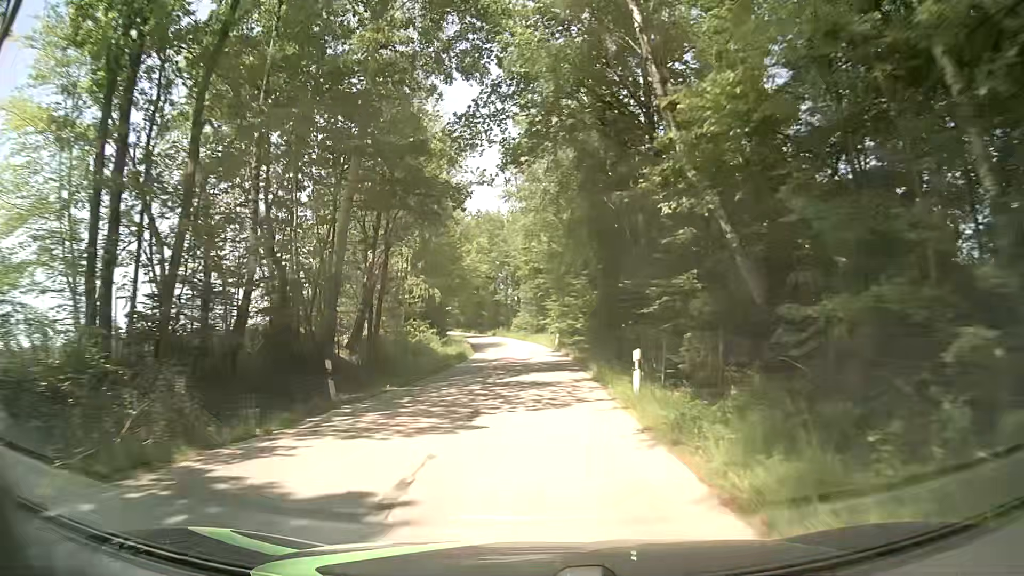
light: Day
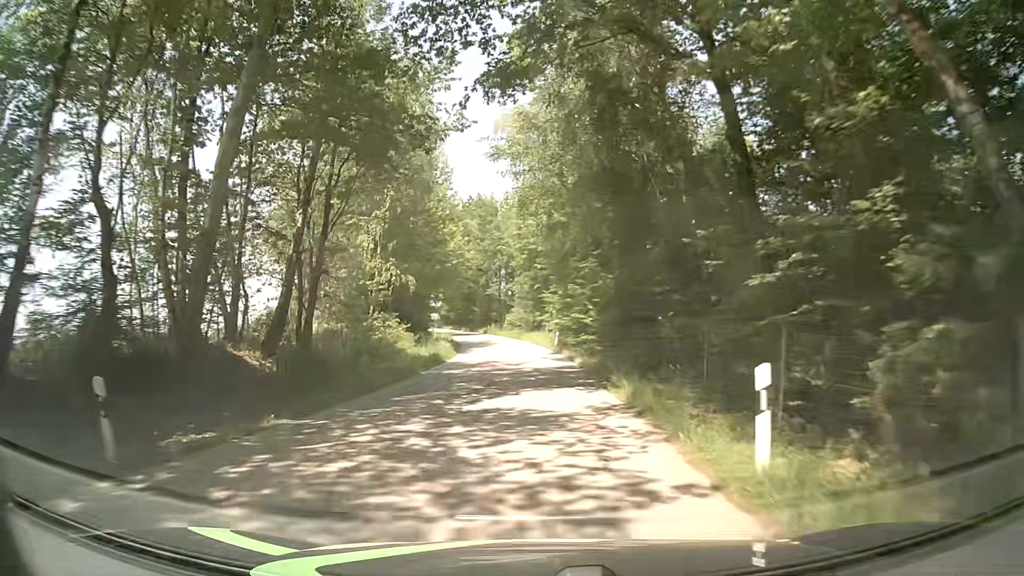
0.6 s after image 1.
(-0.2, +8.5) m; -1°
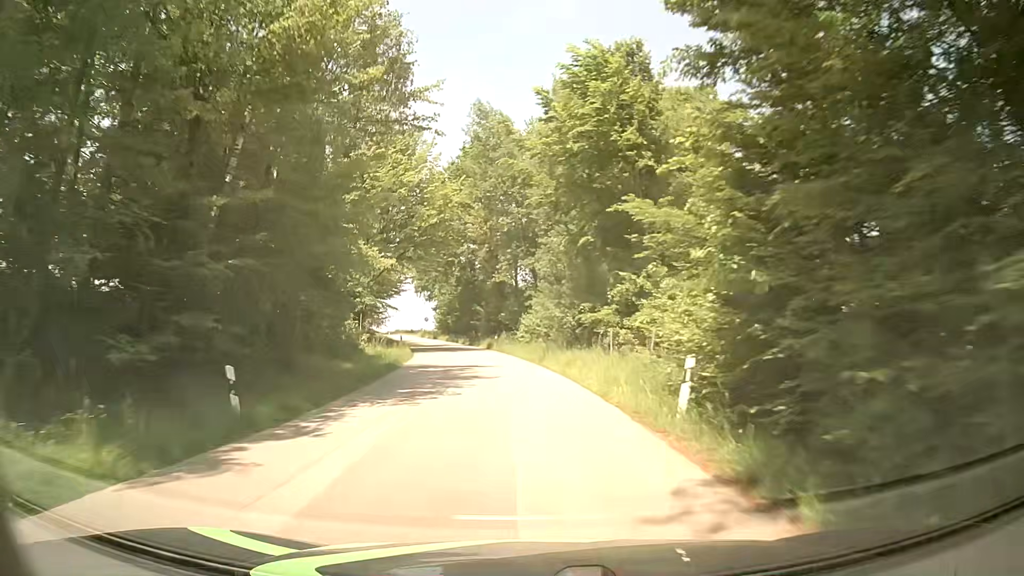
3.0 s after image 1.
(+0.1, +34.2) m; -3°
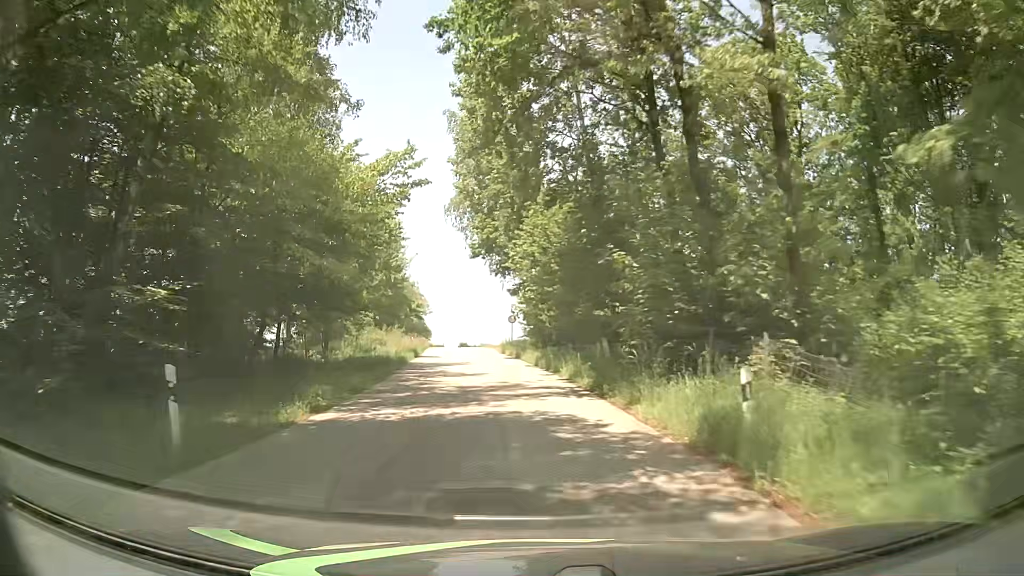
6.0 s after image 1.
(-3.3, +41.9) m; -10°
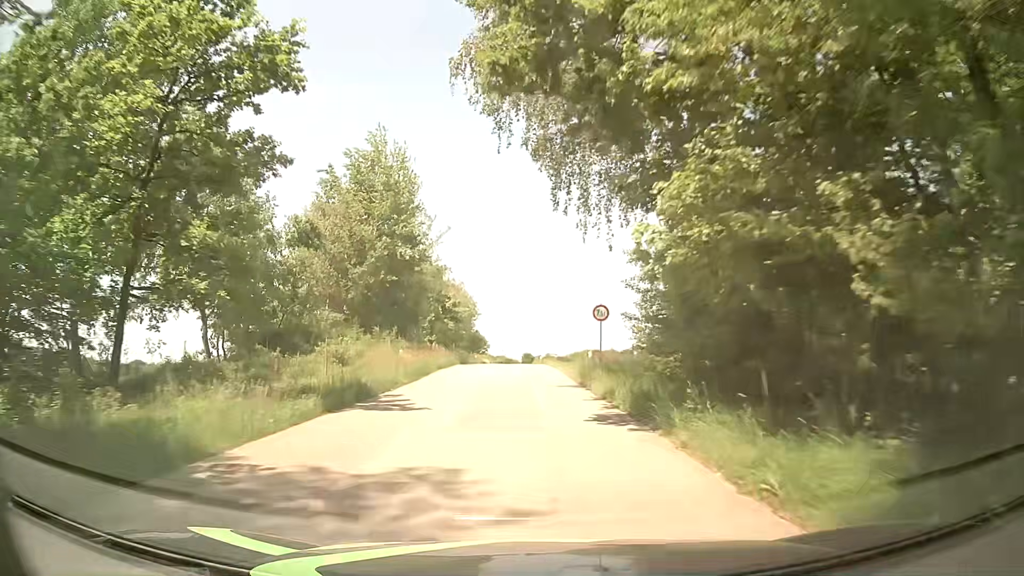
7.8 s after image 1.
(-1.4, +25.3) m; -7°
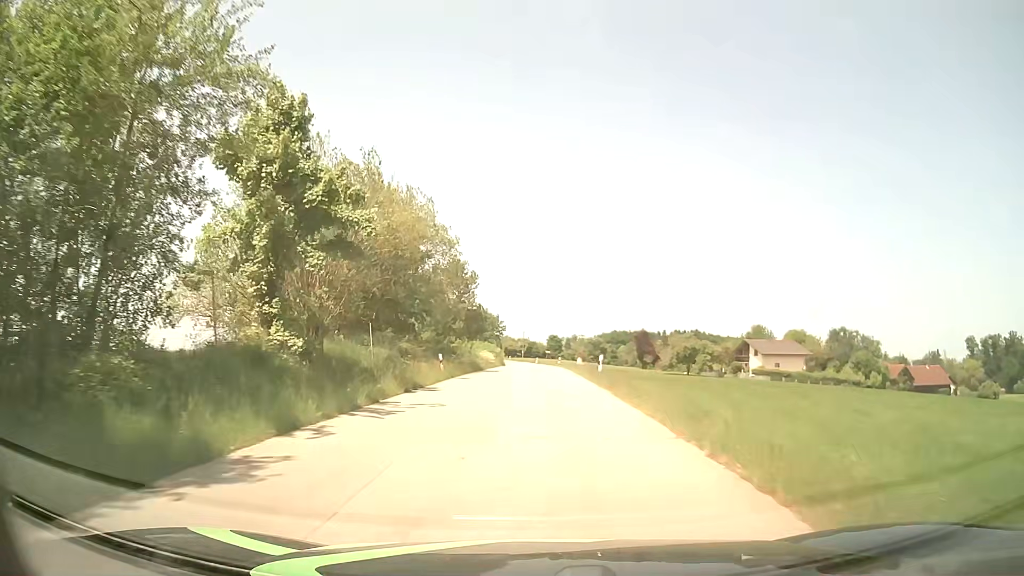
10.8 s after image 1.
(-0.5, +43.8) m; -1°
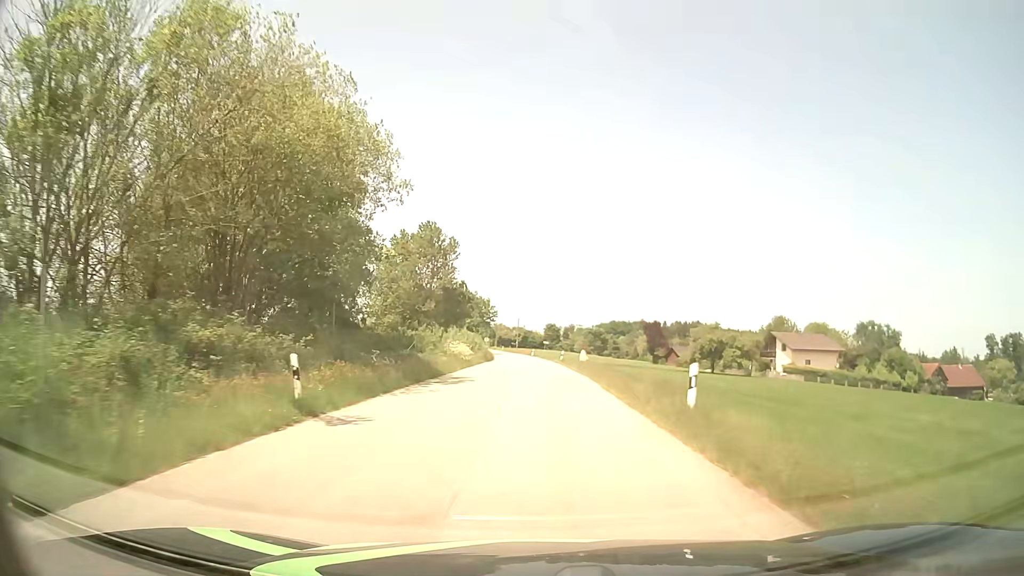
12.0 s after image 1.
(+0.1, +18.2) m; 0°
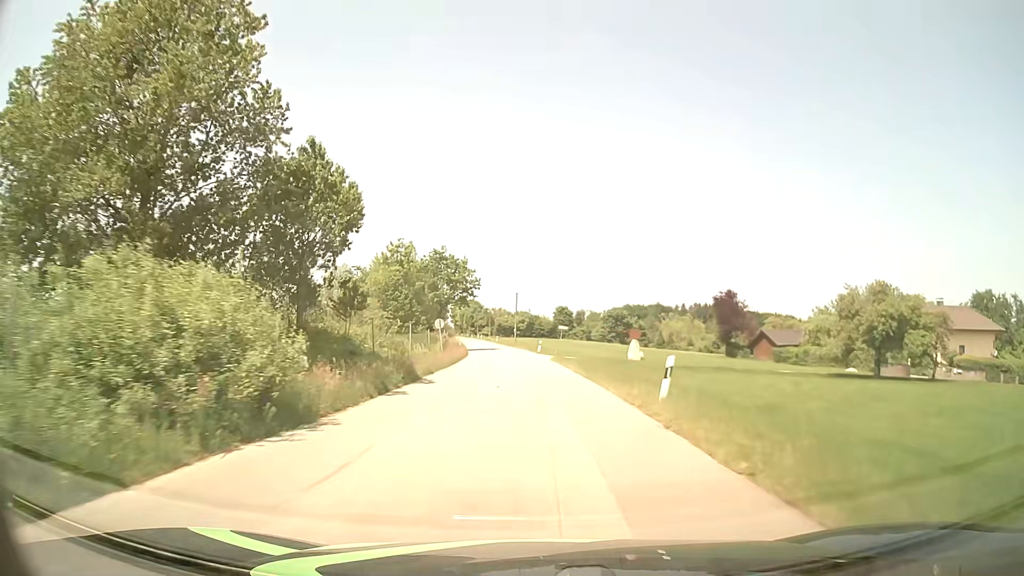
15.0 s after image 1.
(+0.1, +46.5) m; -1°
(0, +10) (0, +20) (0, +30) (-1, +40) (-1, +50) (-2, +60) (-3, +70) (-4, +80) (-5, +90) (-7, +100) m
